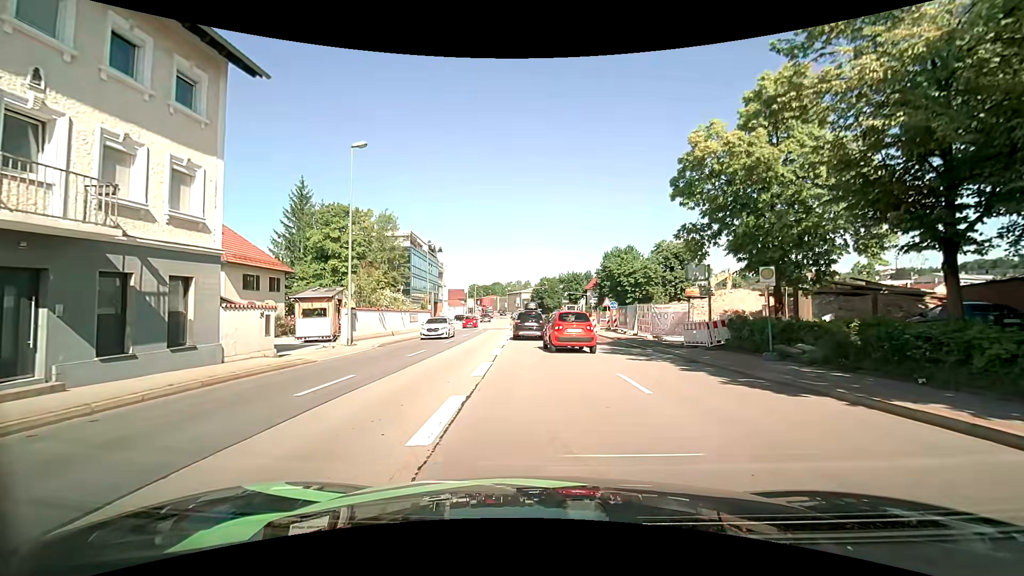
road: primary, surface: asphalt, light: Day
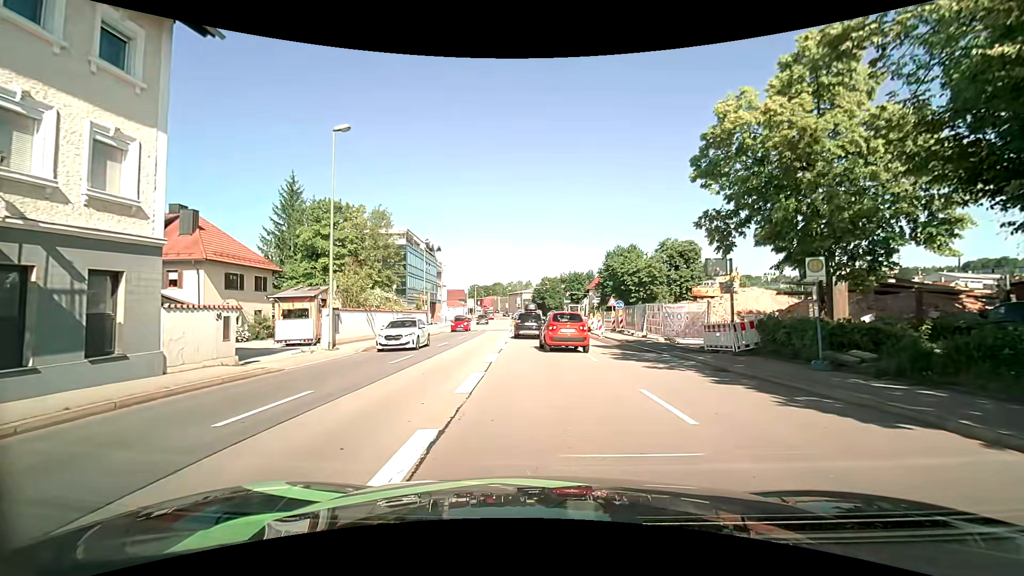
(0.0, +2.4) m; -1°
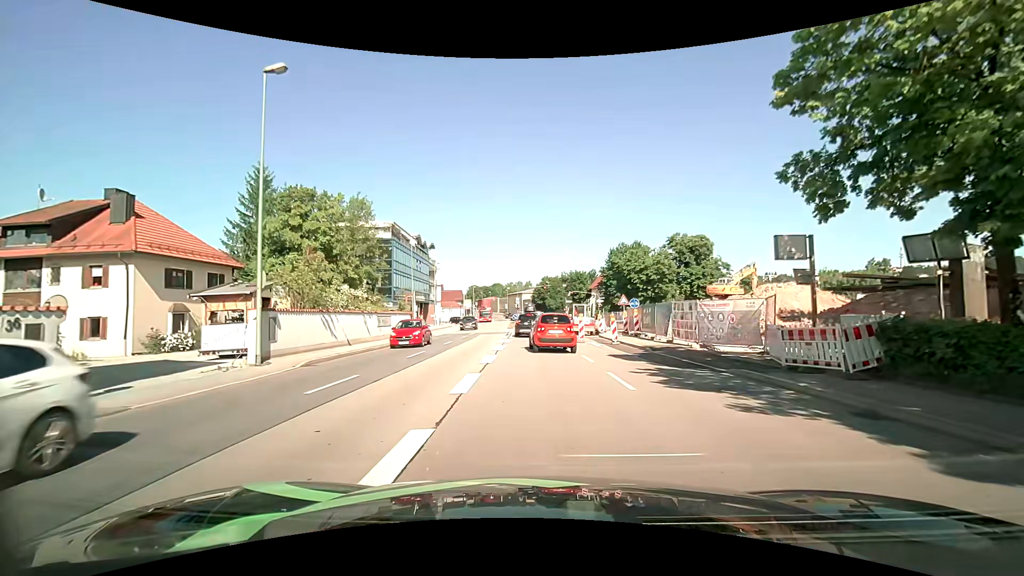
(+0.1, +6.0) m; +1°
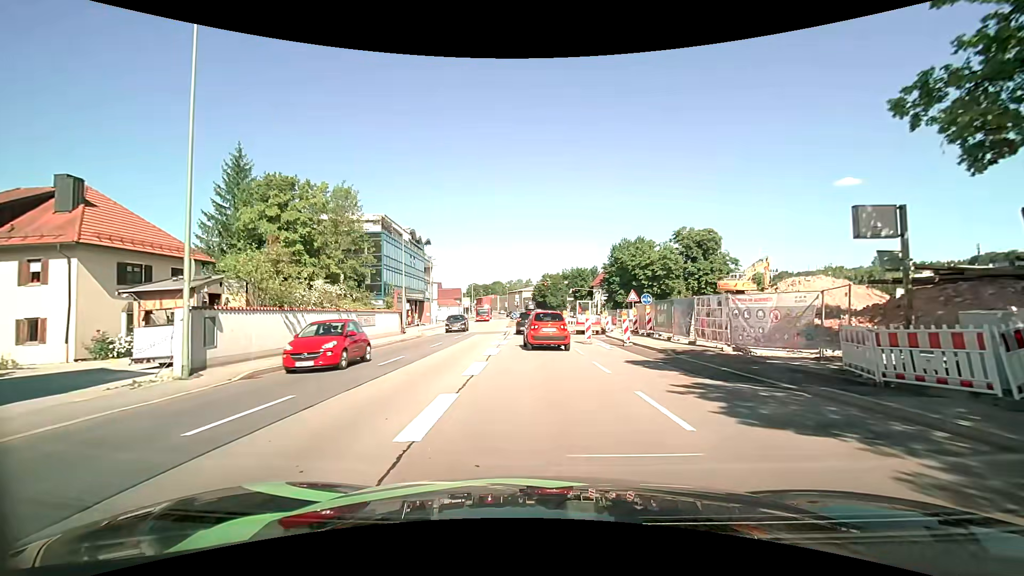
(0.0, +3.5) m; 0°
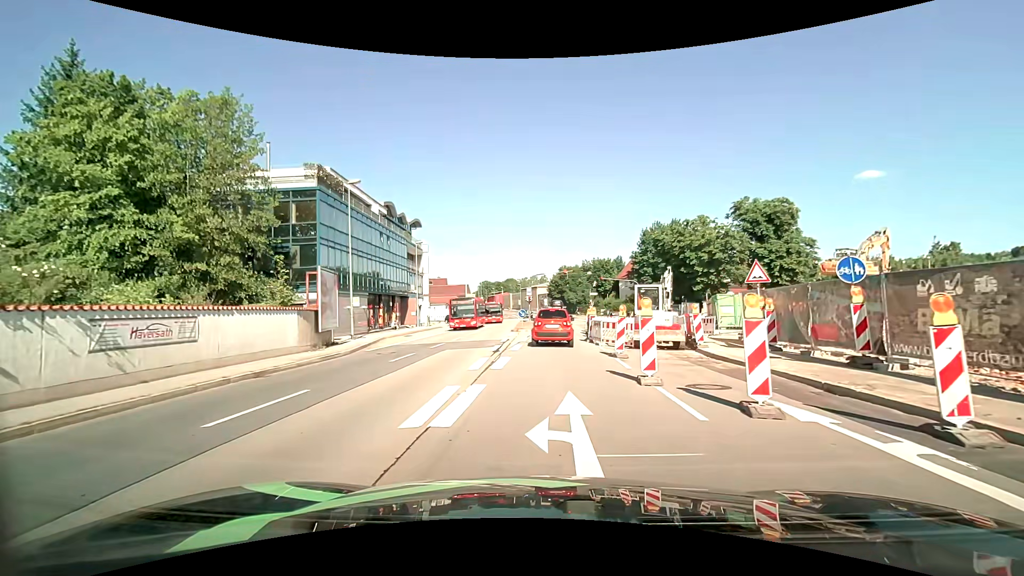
(-0.5, +17.5) m; -3°
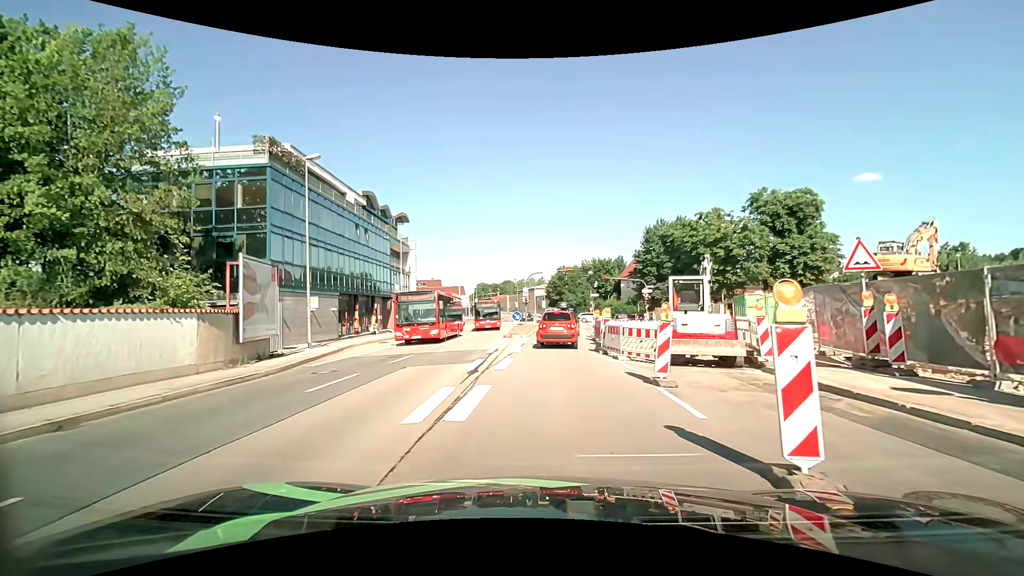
(+0.1, +5.6) m; +1°
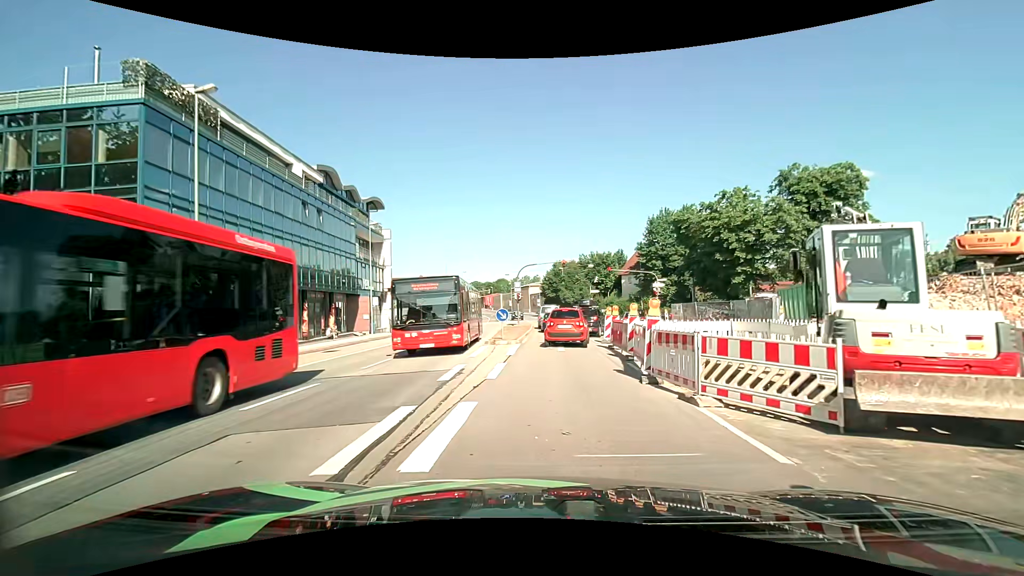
(0.0, +8.1) m; +1°
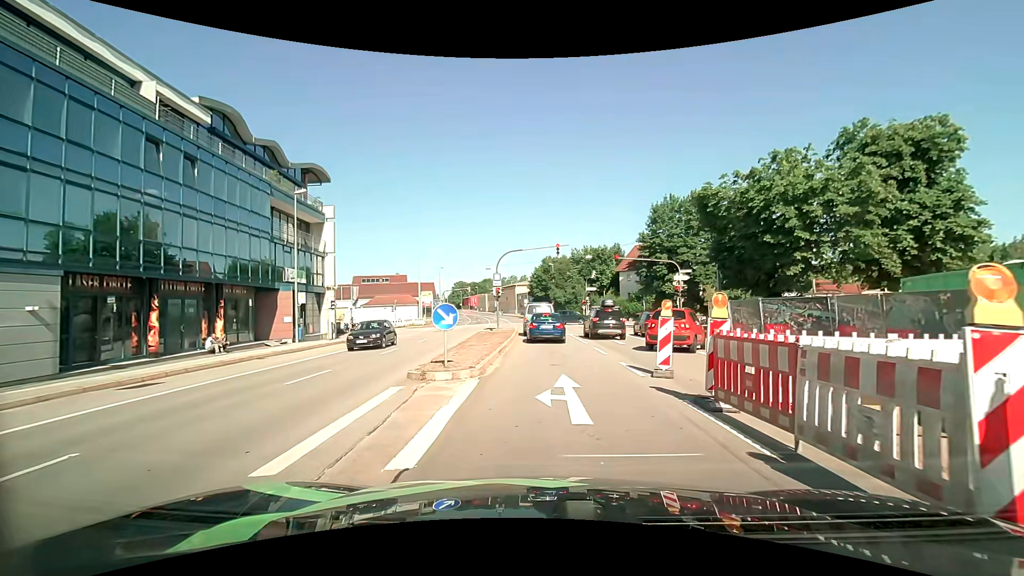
(0.0, +11.8) m; +1°
